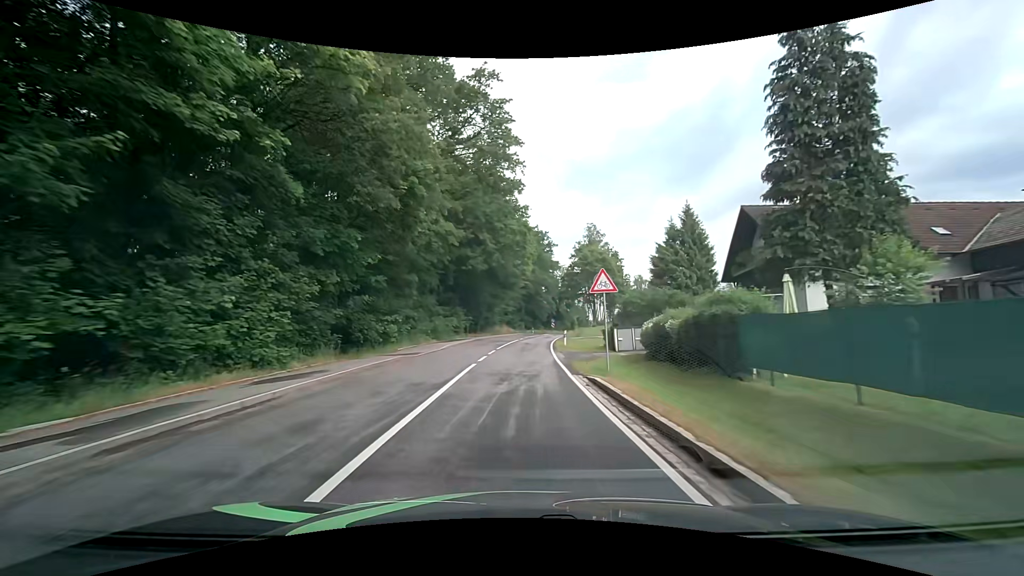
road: tertiary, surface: asphalt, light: Day
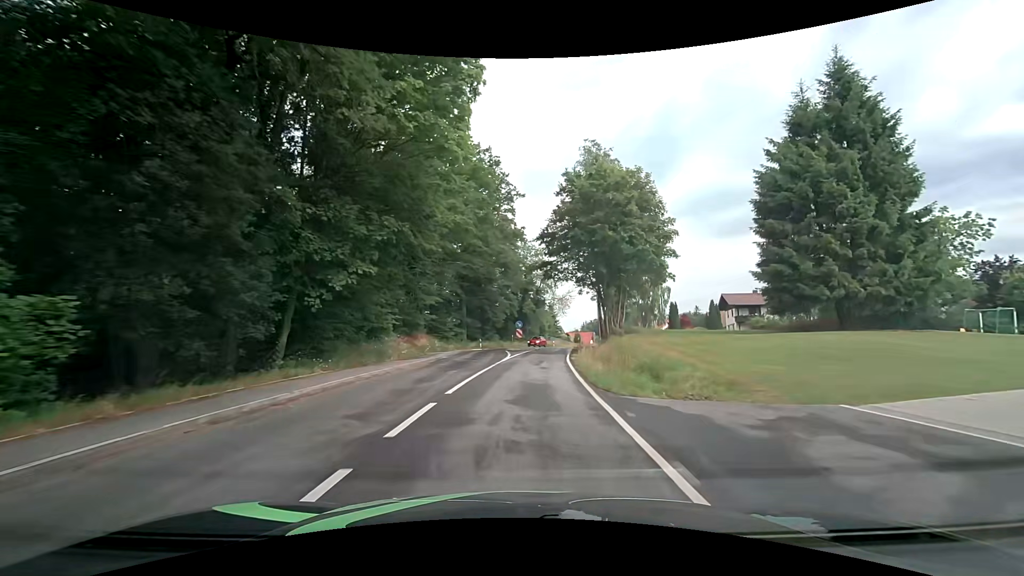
(+1.7, +42.4) m; +5°
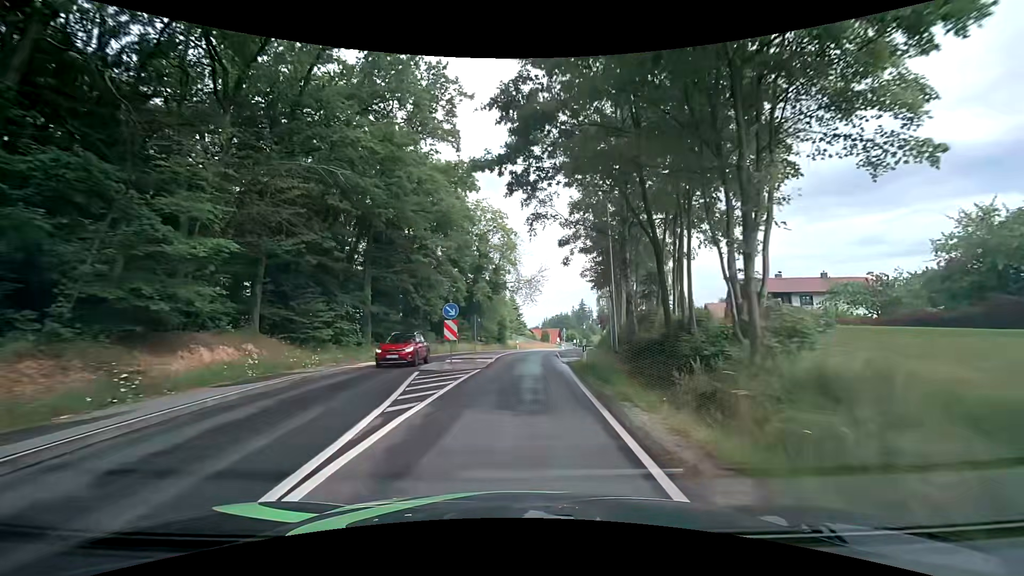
(+1.4, +24.0) m; +6°
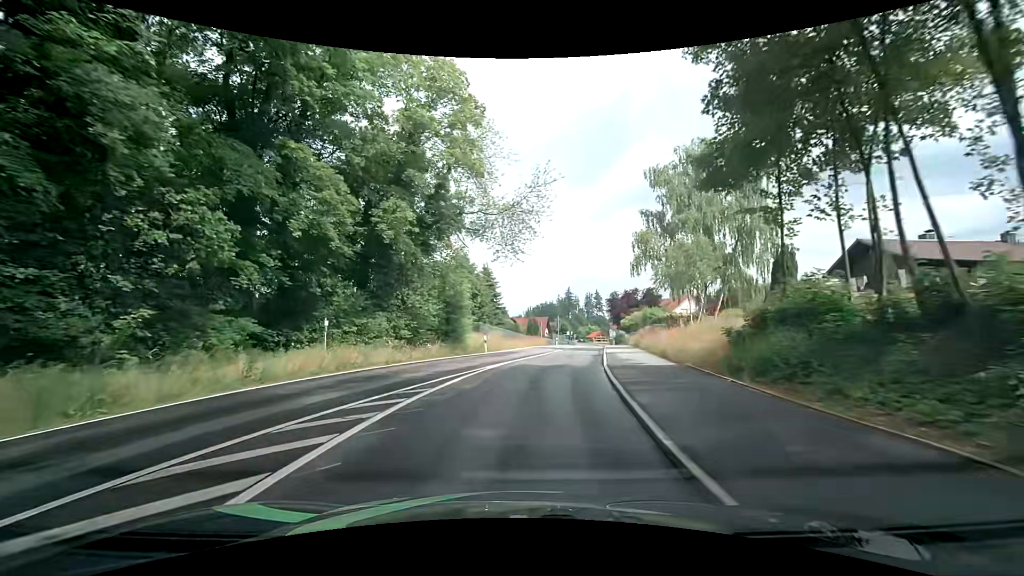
(+0.9, +28.9) m; +2°
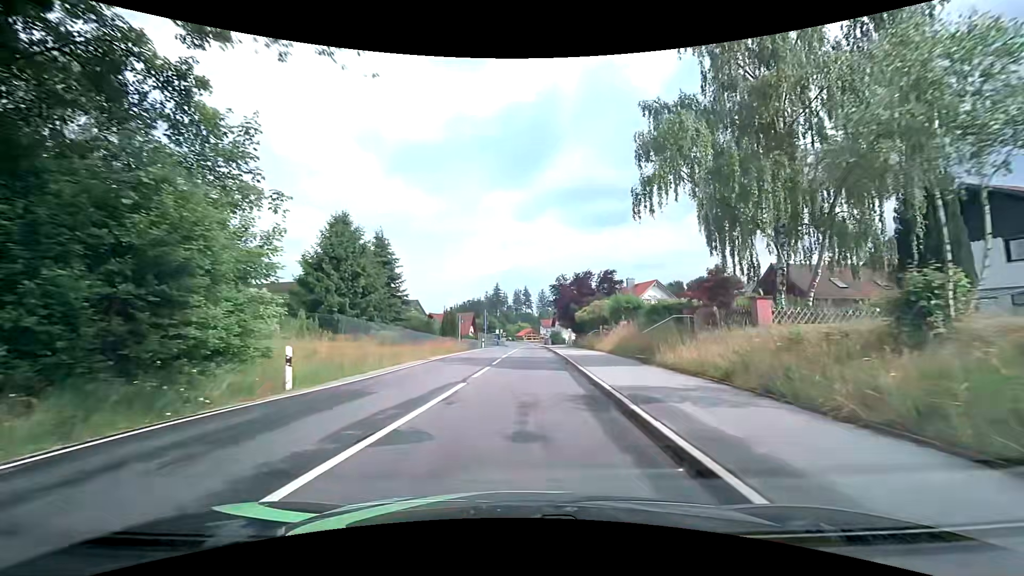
(+1.4, +19.1) m; +8°
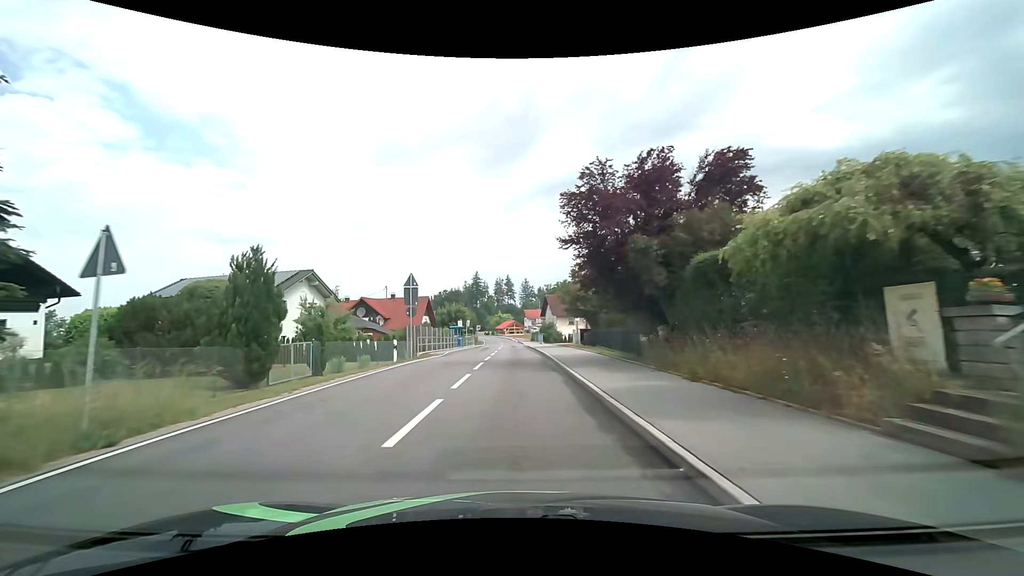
(+1.1, +33.1) m; +3°
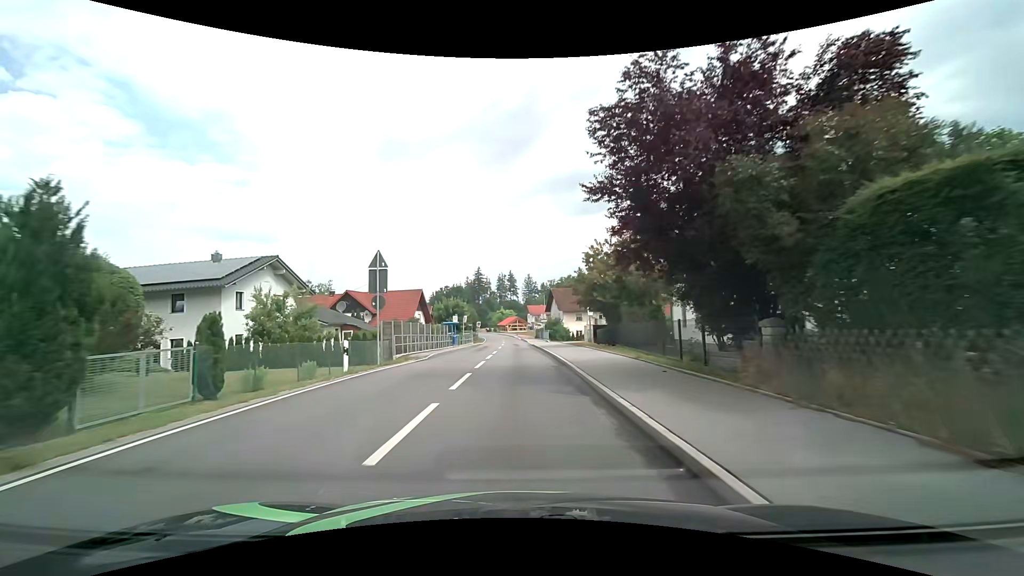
(-0.1, +7.0) m; -1°
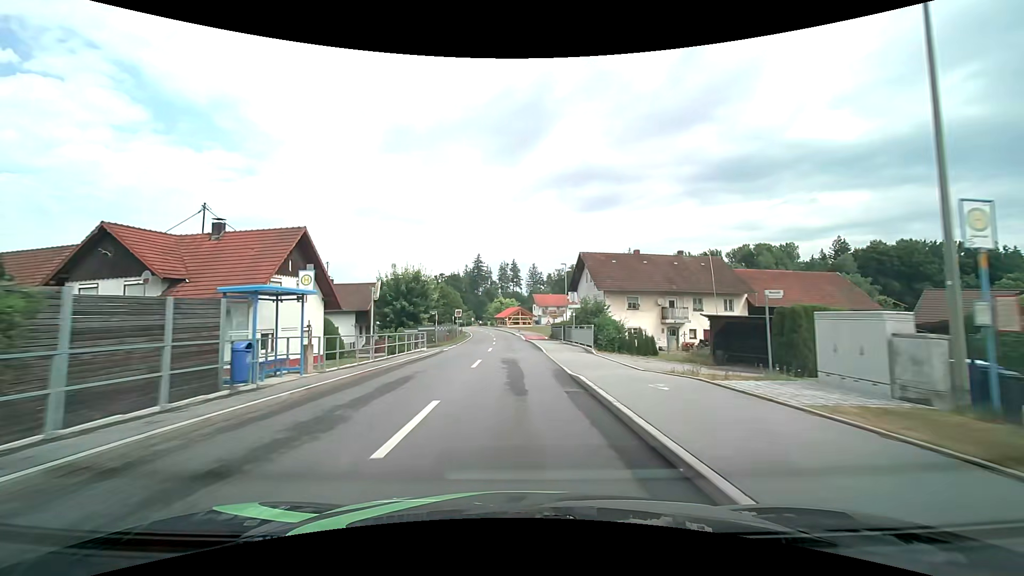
(0.0, +36.0) m; -1°
